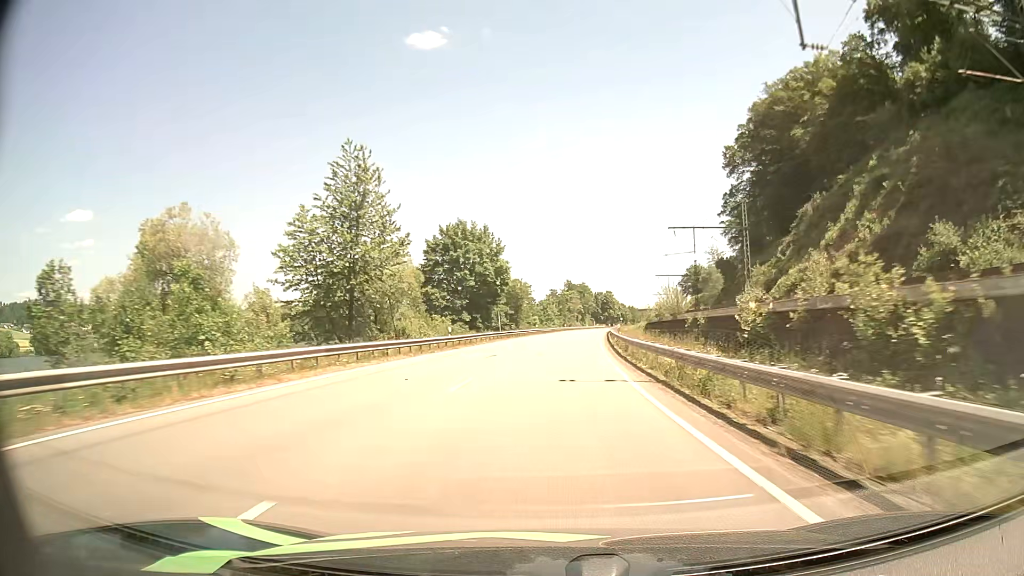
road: primary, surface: asphalt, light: Day
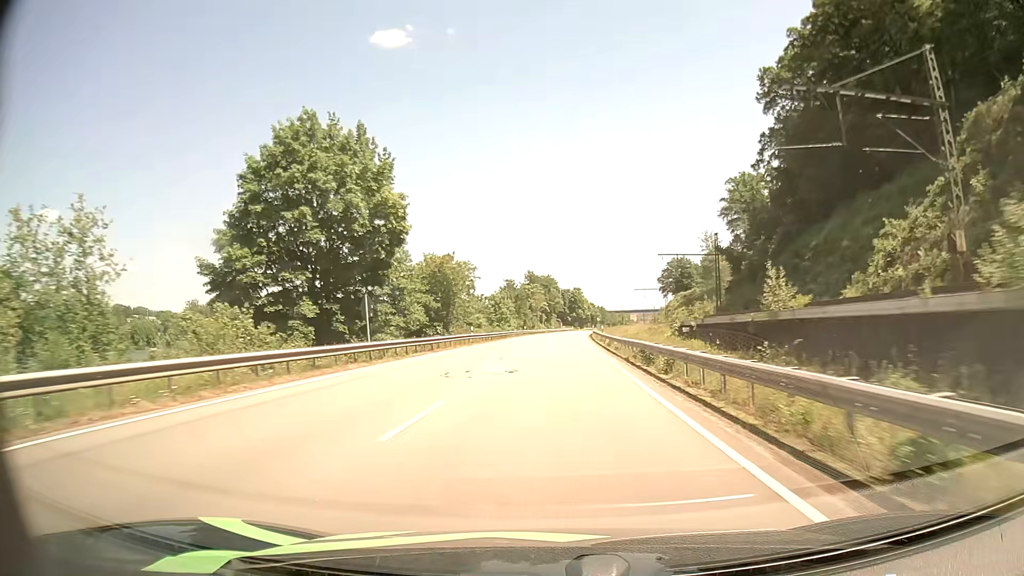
(+1.4, +40.5) m; +4°
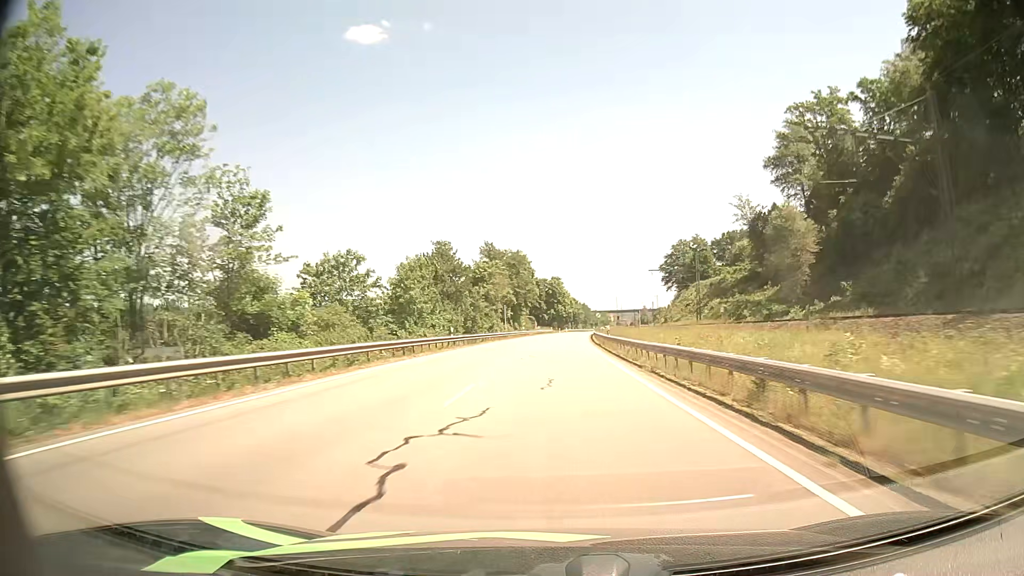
(+0.9, +56.4) m; +2°
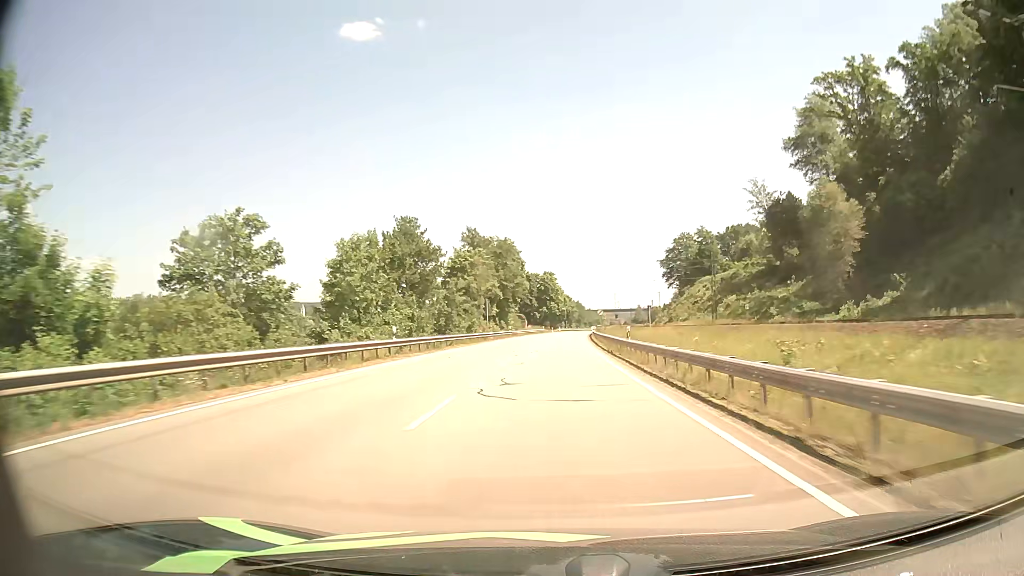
(+0.1, +14.5) m; +1°
(0, +10) (0, +20) (0, +30) (0, +40) (+1, +50) (+1, +60) (+2, +70) (+2, +80) (+3, +90) (+3, +100) m
